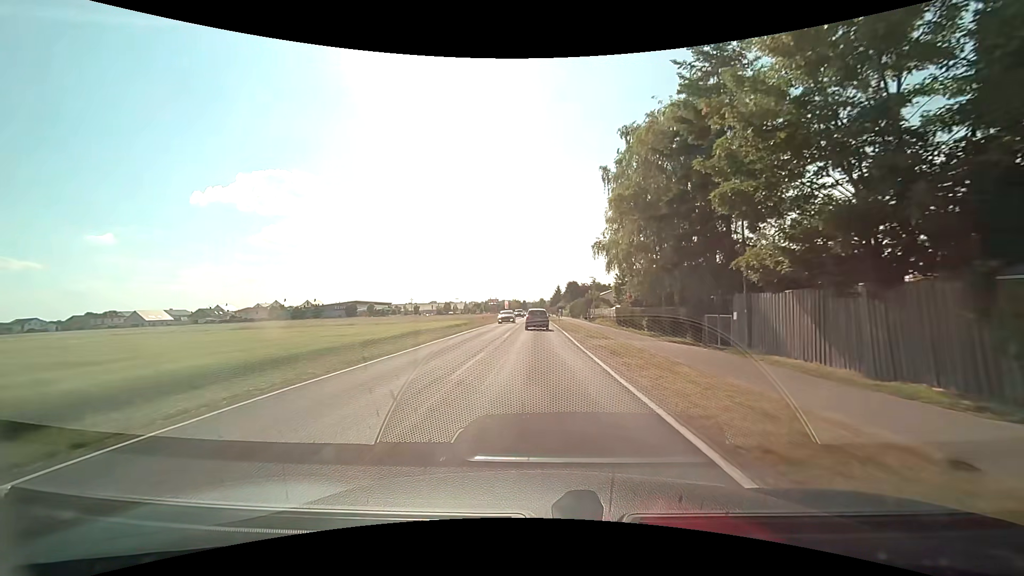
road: tertiary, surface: asphalt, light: Day
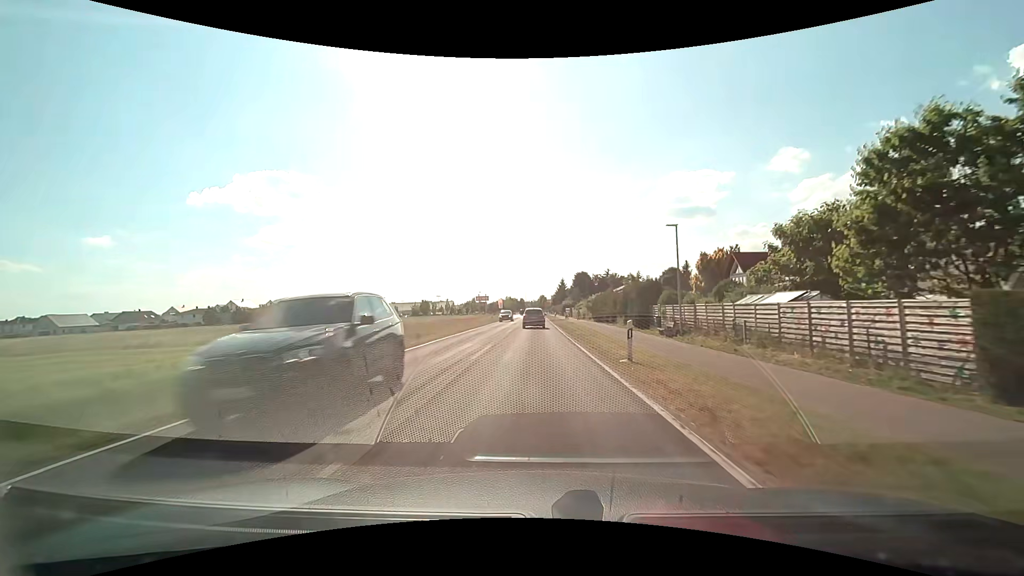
(+0.1, +41.6) m; +1°
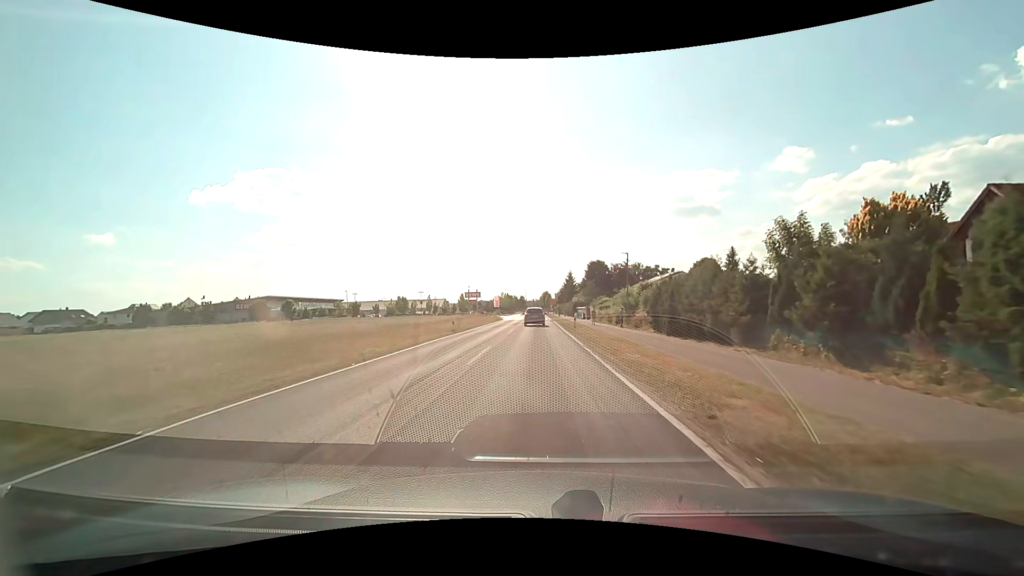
(-0.3, +31.3) m; -1°
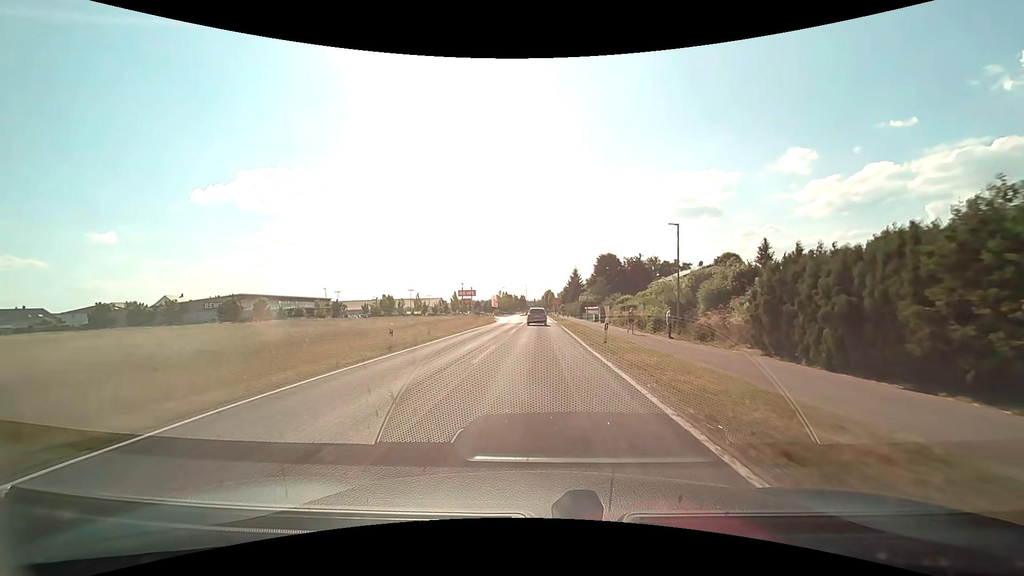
(0.0, +14.8) m; 0°
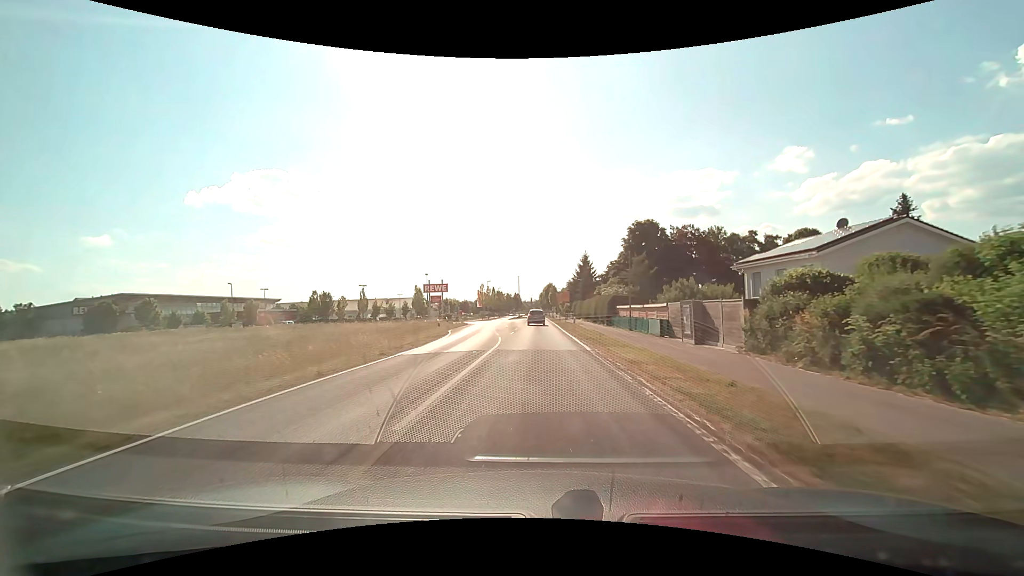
(+0.1, +36.8) m; 0°
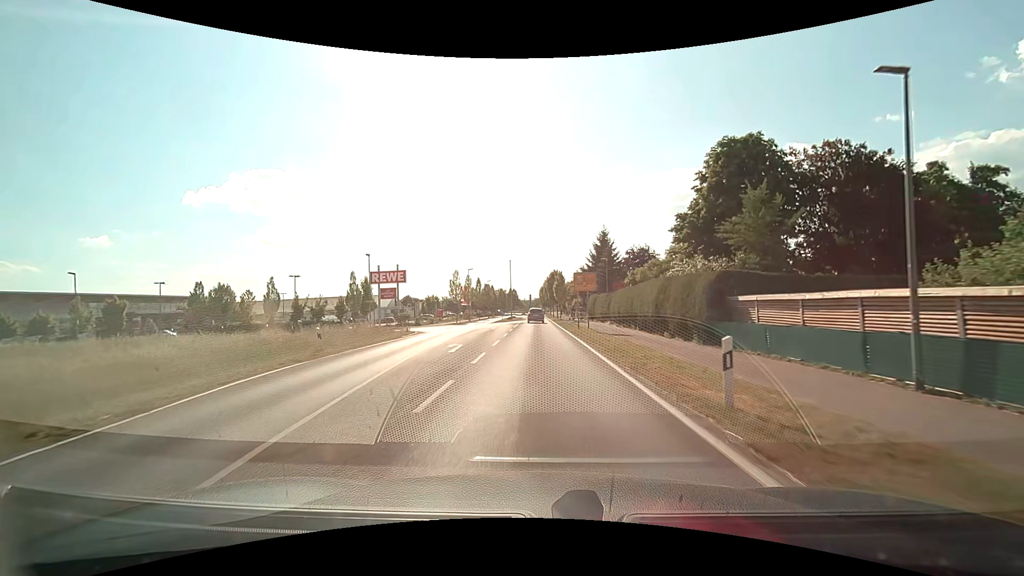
(0.0, +29.3) m; 0°
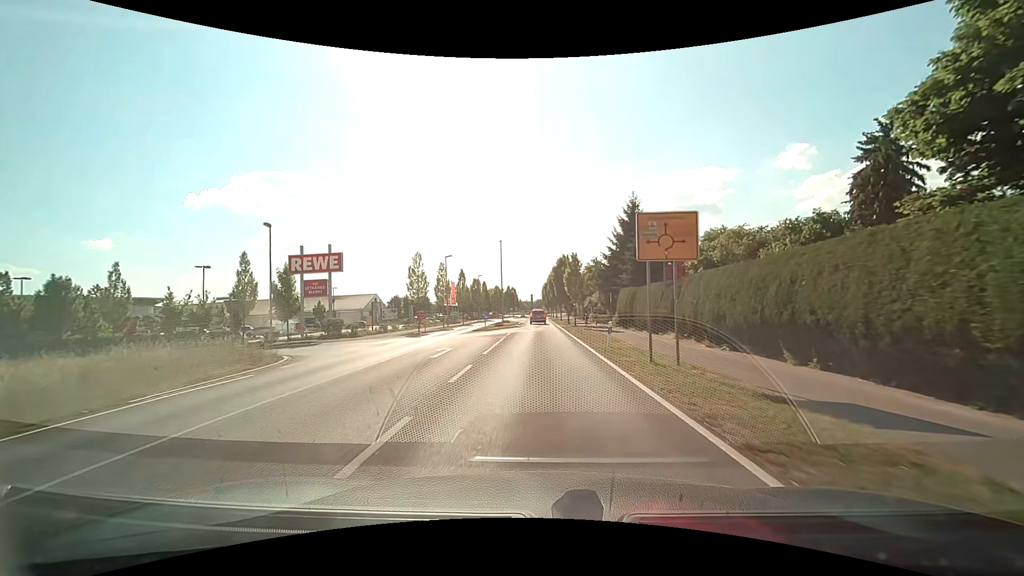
(0.0, +21.3) m; 0°
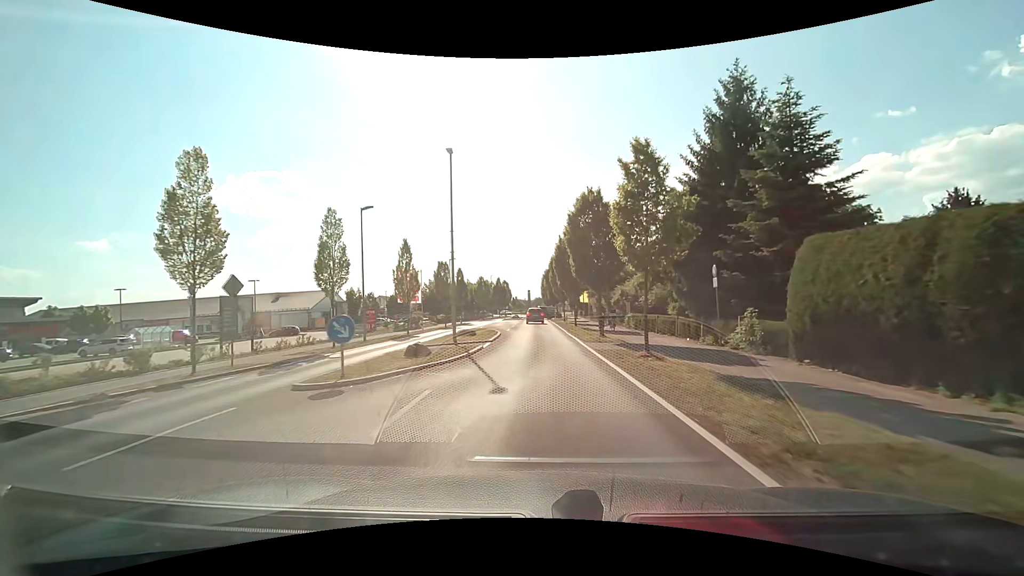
(0.0, +27.7) m; 0°
(0, +10) (0, +20) (0, +30) (0, +40) (0, +50) (0, +60) (0, +70) (0, +80) (-1, +90) (-1, +100) m
